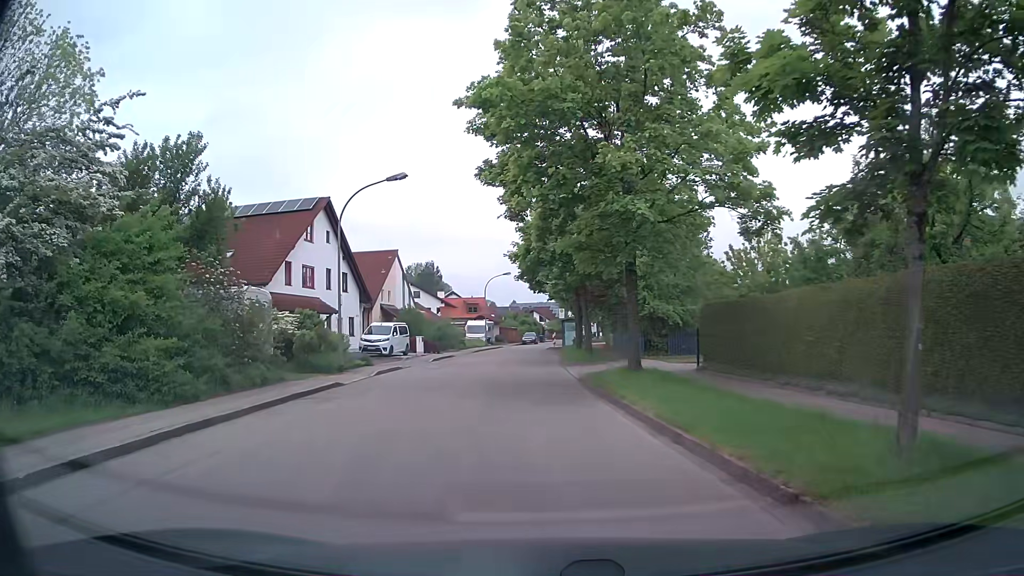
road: residential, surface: asphalt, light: Day
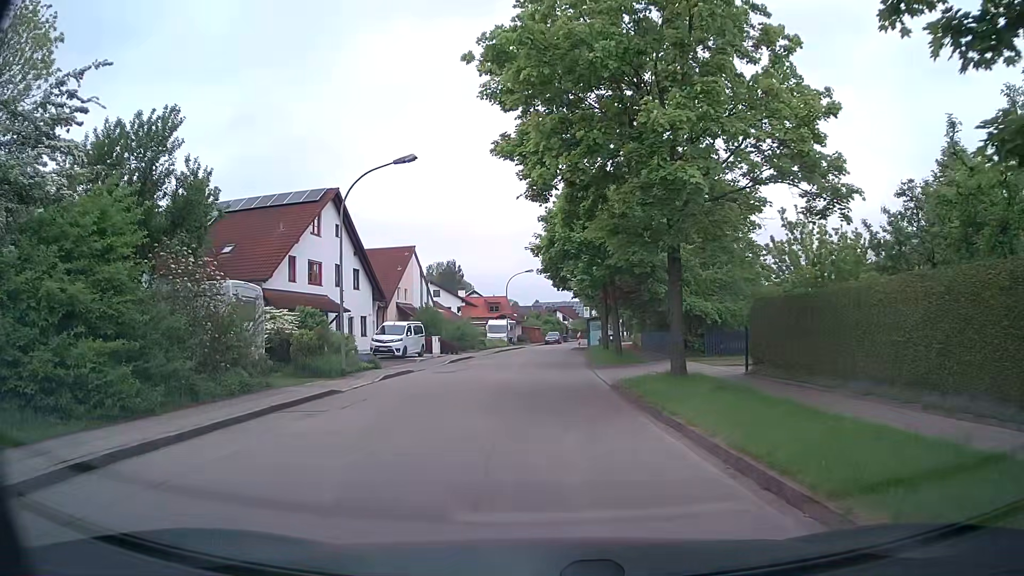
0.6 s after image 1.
(-0.1, +2.7) m; -2°
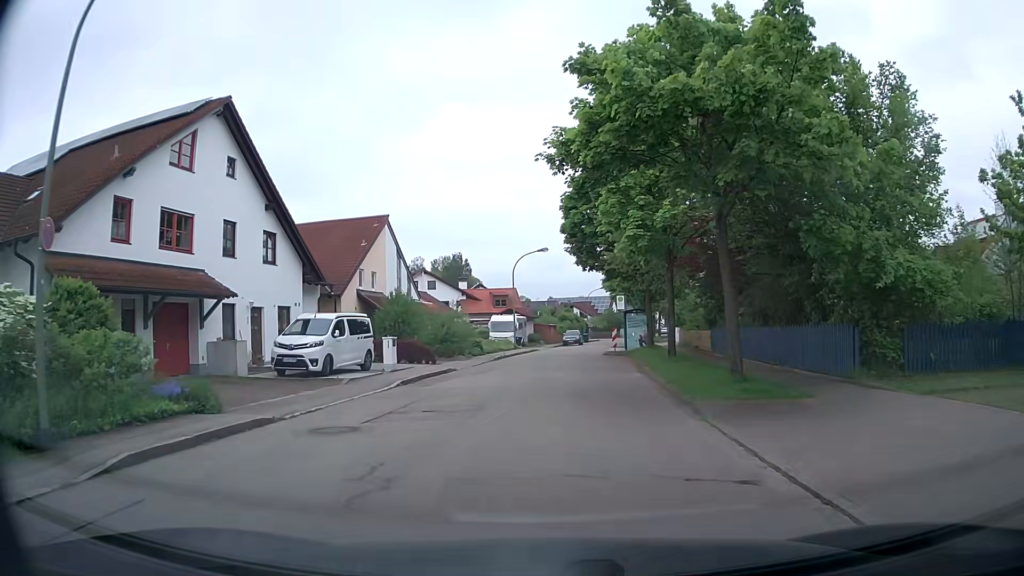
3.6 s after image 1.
(-0.6, +15.8) m; -2°
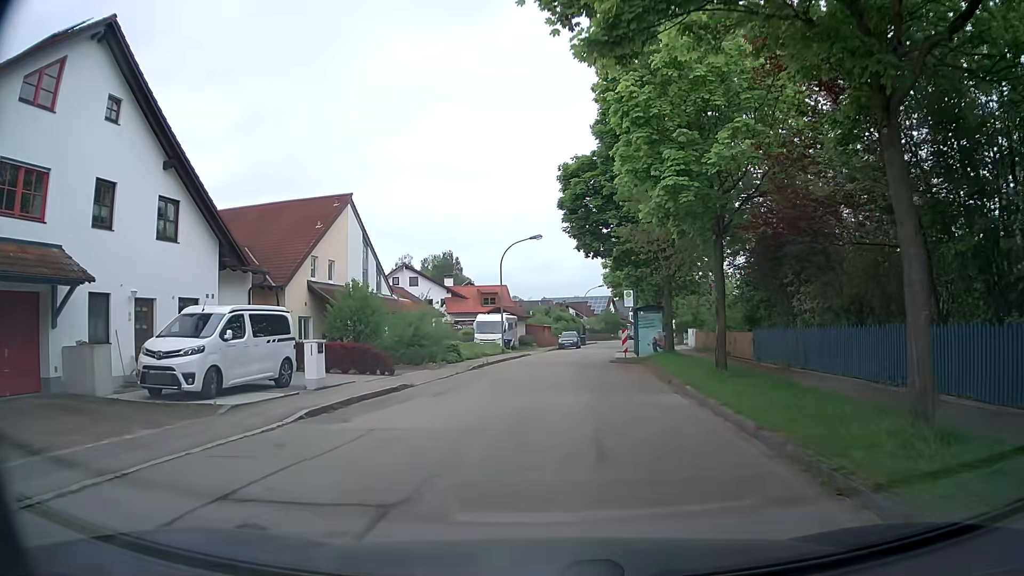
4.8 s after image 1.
(0.0, +7.4) m; 0°
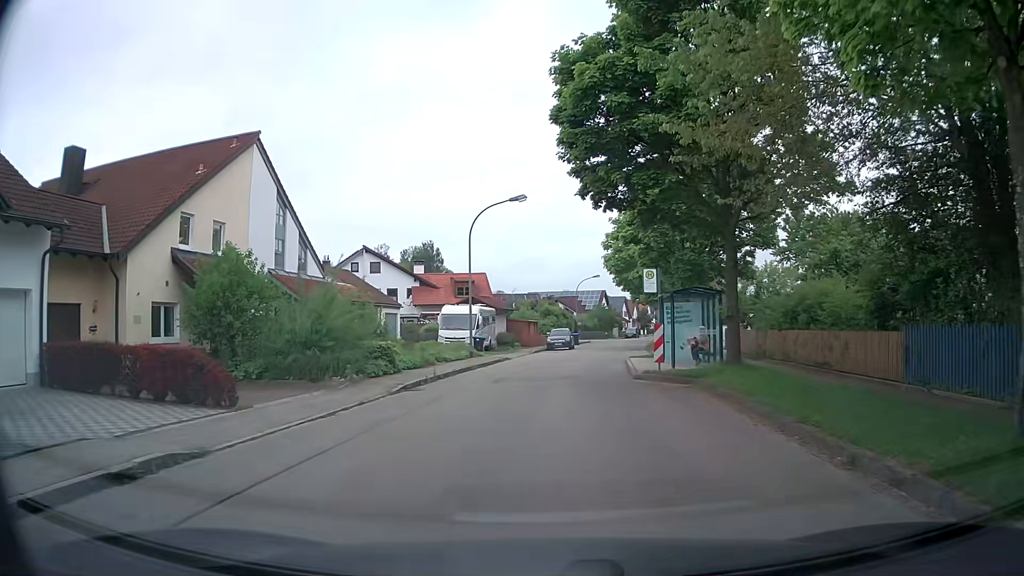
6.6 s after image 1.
(+0.1, +11.5) m; +1°
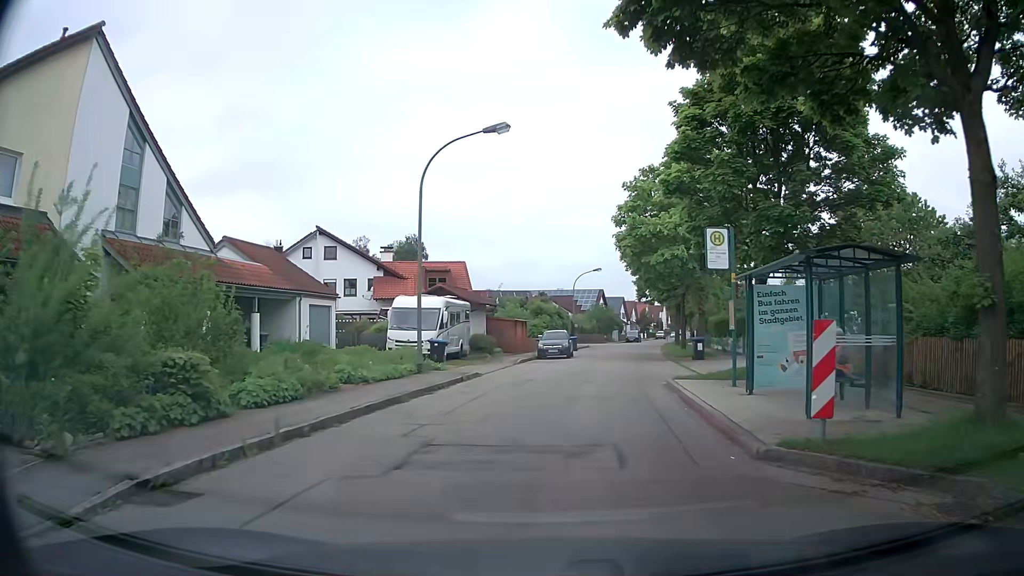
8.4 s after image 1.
(+0.1, +11.1) m; +1°
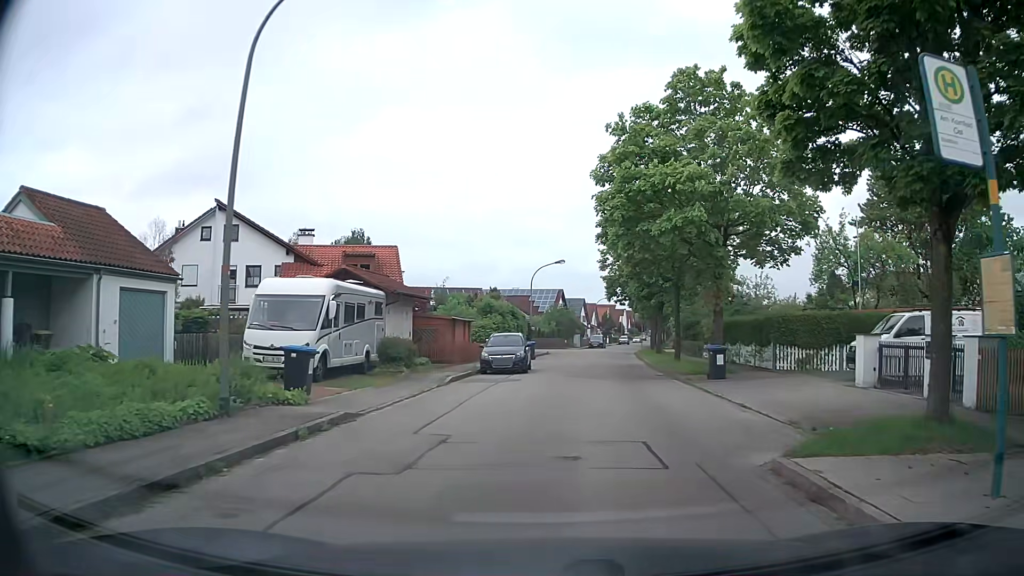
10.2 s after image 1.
(+0.2, +10.4) m; +3°
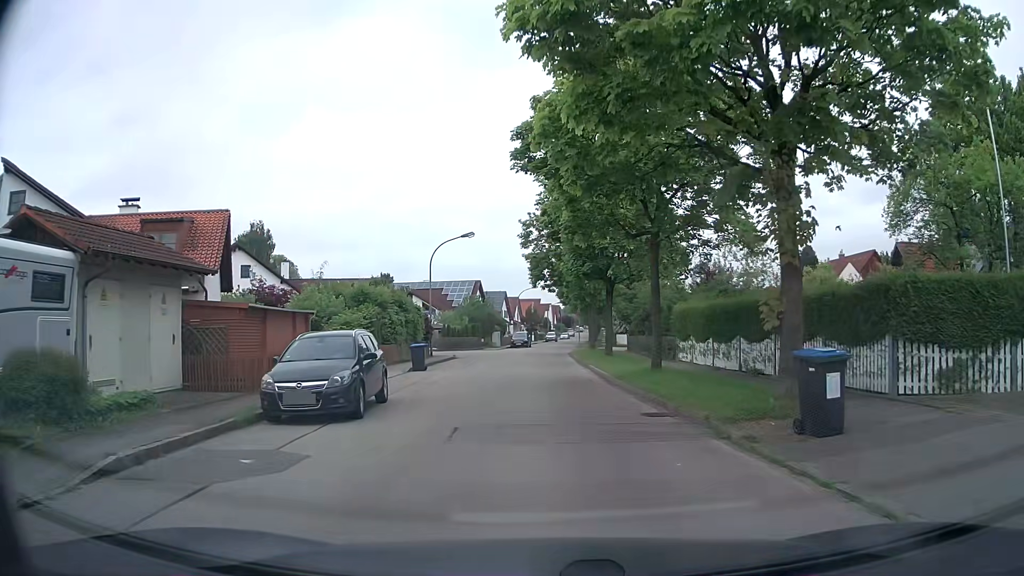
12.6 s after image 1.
(+1.1, +13.5) m; +7°
(0, +10) (0, +20) (0, +30) (0, +40) (0, +50) (+1, +60) (+2, +70) (+3, +80) (+3, +90) (+4, +100) m
